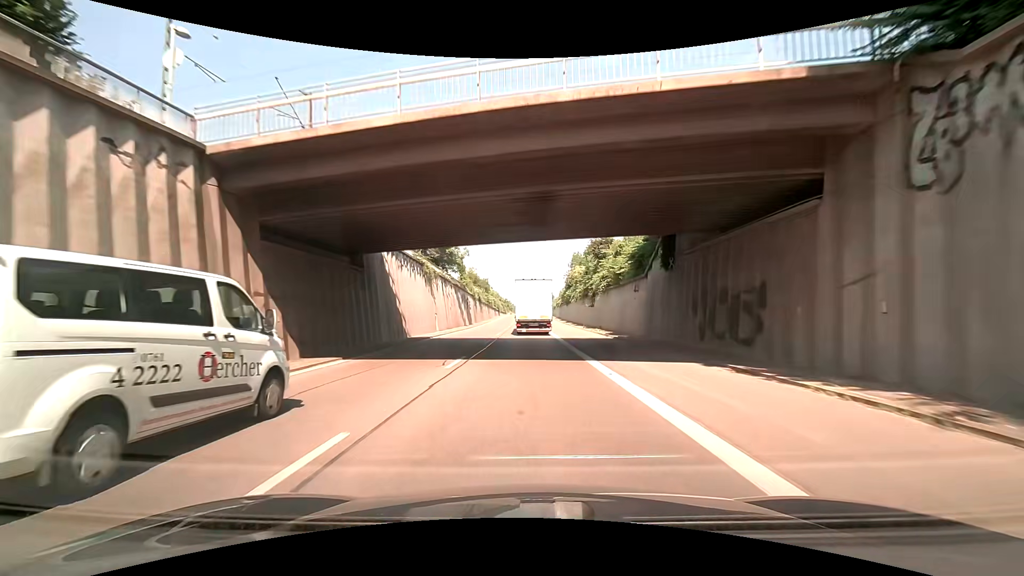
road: trunk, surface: asphalt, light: Day
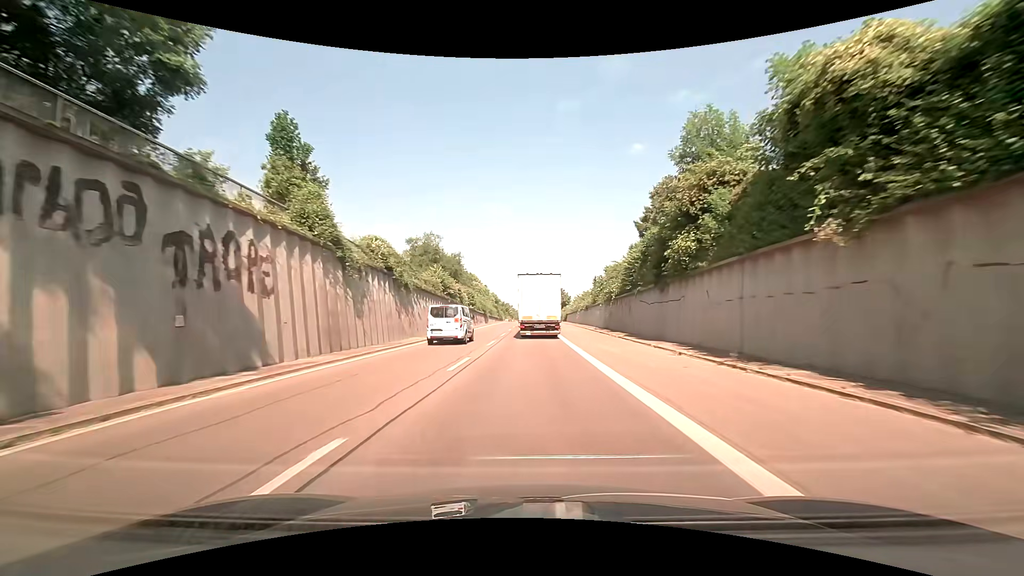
(-1.1, +57.5) m; -1°
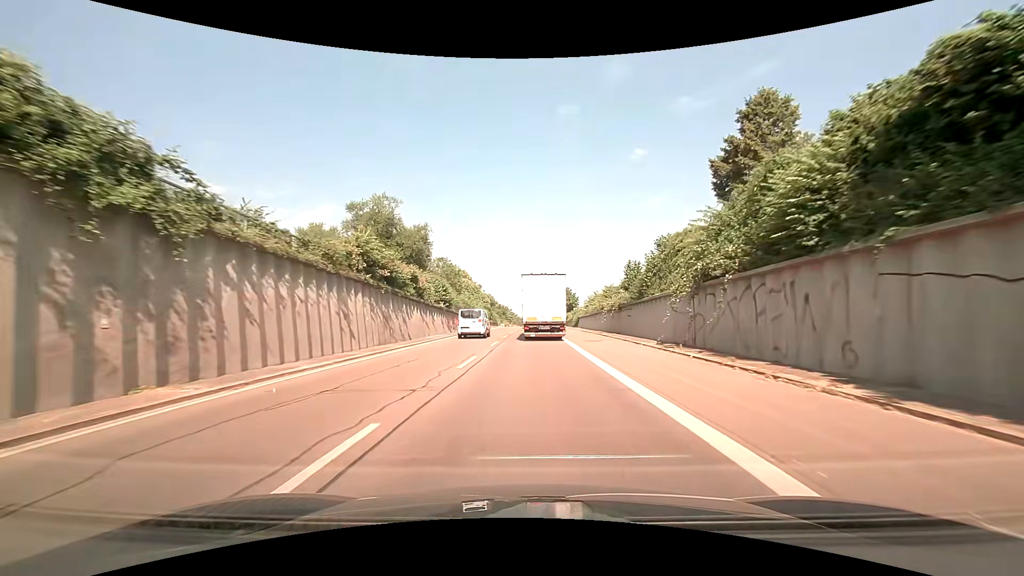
(-0.2, +22.2) m; -1°
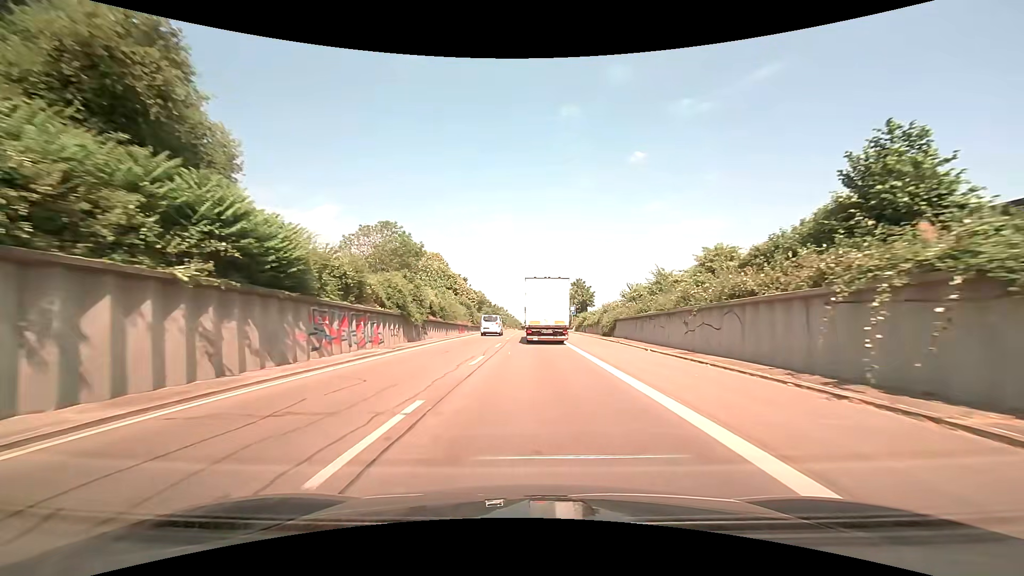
(+0.2, +32.5) m; +1°
(0, +10) (0, +20) (0, +30) (0, +40) (0, +50) (+1, +60) (+1, +70) (+1, +80) (+1, +90) (+1, +100) m
